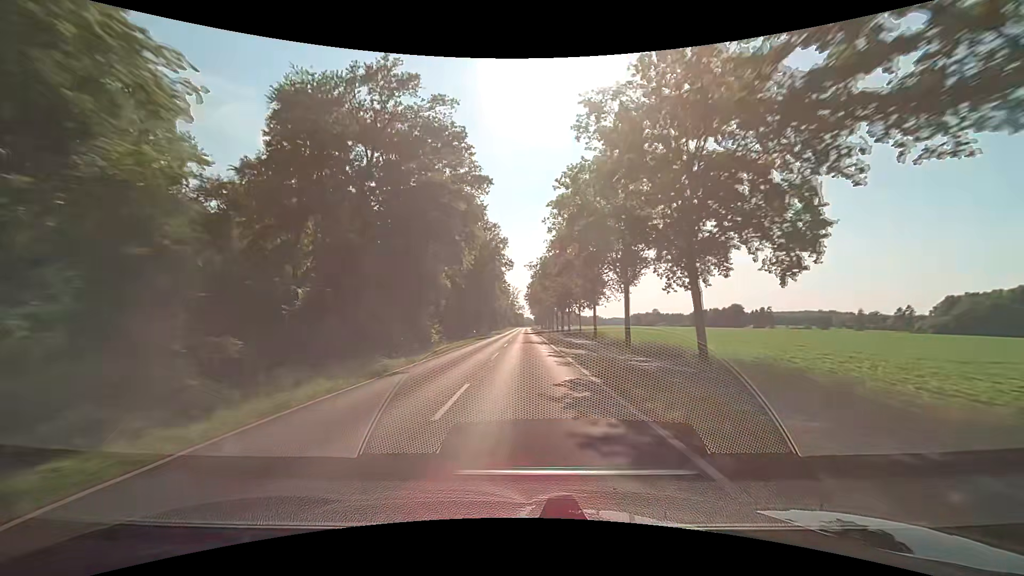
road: secondary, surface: asphalt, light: Day
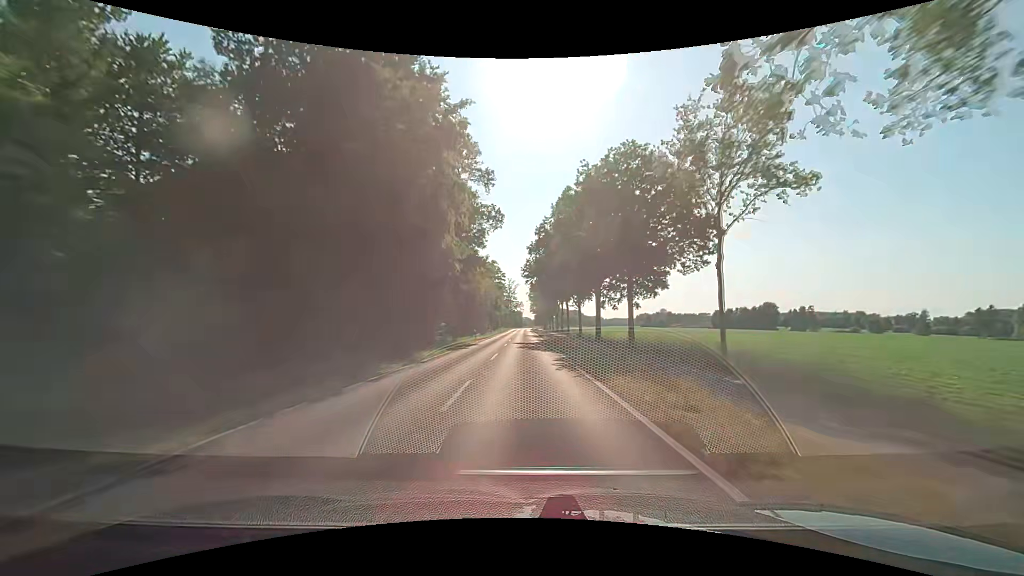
(-0.1, +47.4) m; 0°
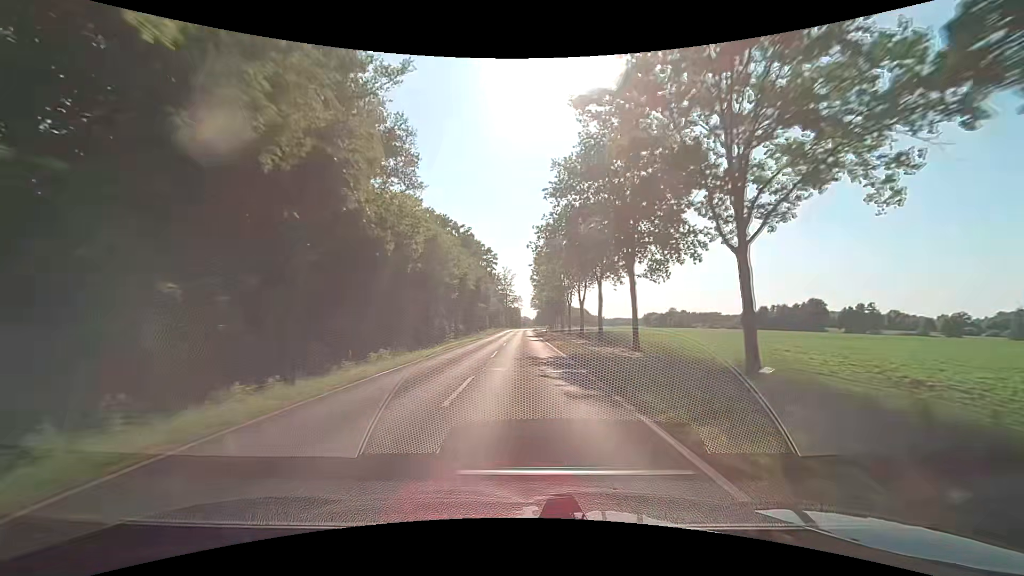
(+0.2, +47.4) m; 0°
(0, +10) (0, +20) (0, +30) (0, +40) (0, +50) (0, +60) (+1, +70) (+1, +80) (+1, +90) (+1, +100) m
